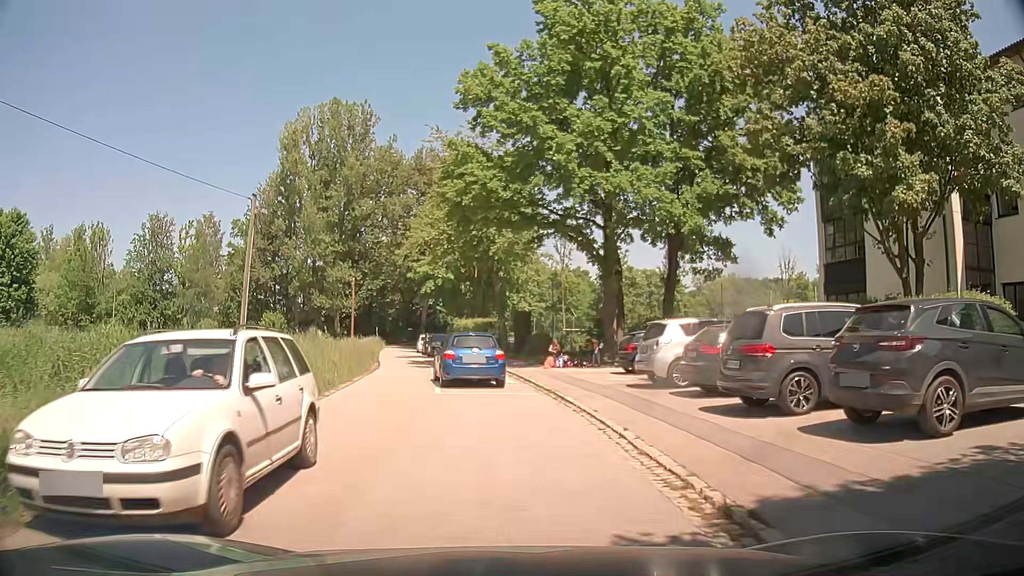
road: residential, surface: asphalt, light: Day
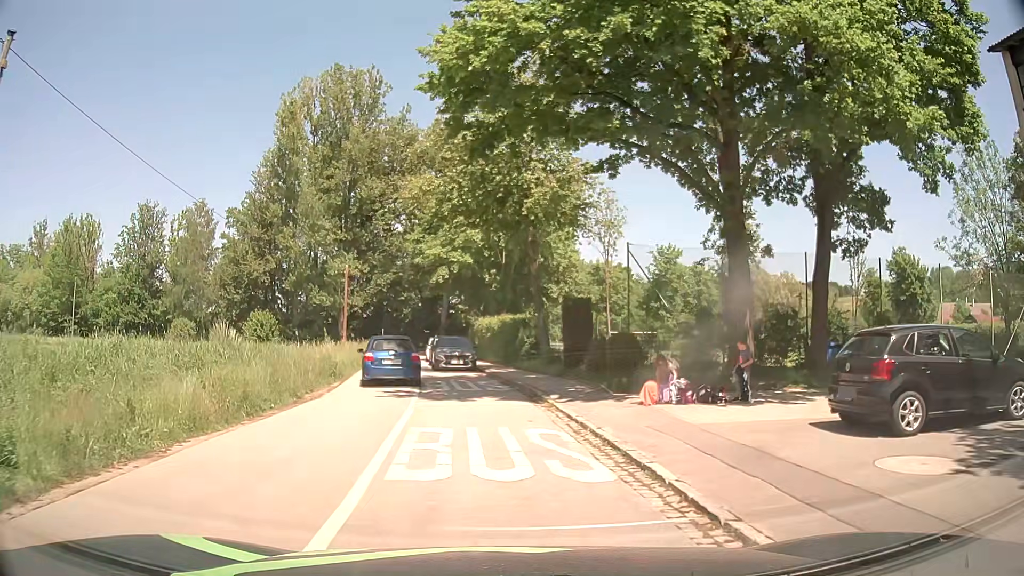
(-0.4, +14.0) m; -3°
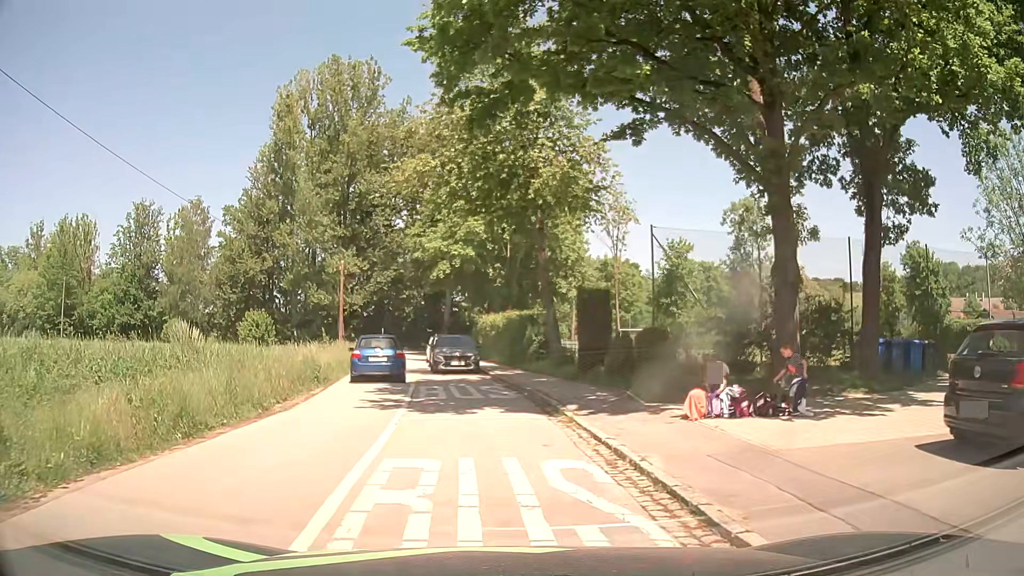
(0.0, +2.8) m; 0°
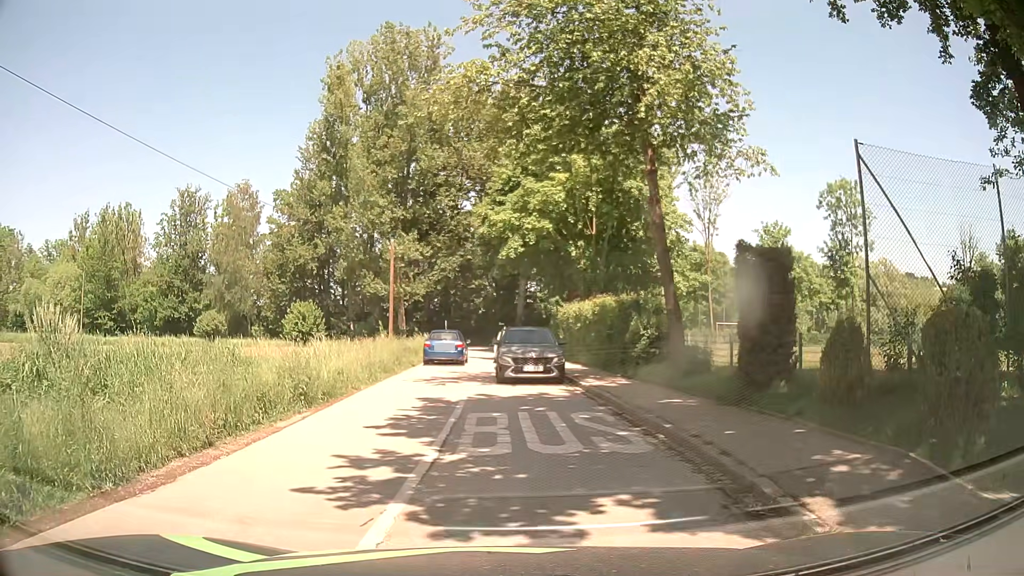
(-0.4, +7.7) m; -8°
